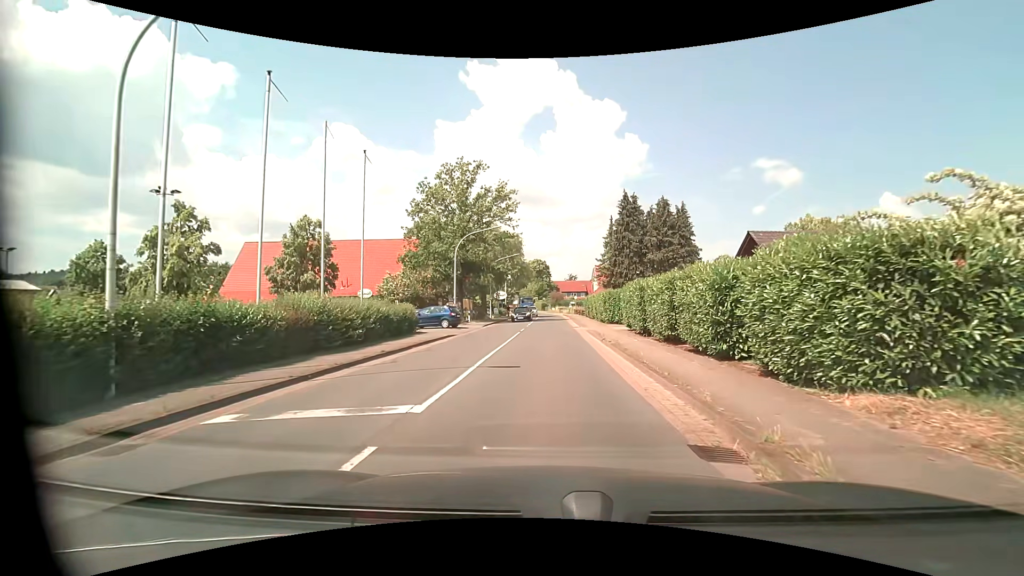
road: primary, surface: asphalt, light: Day
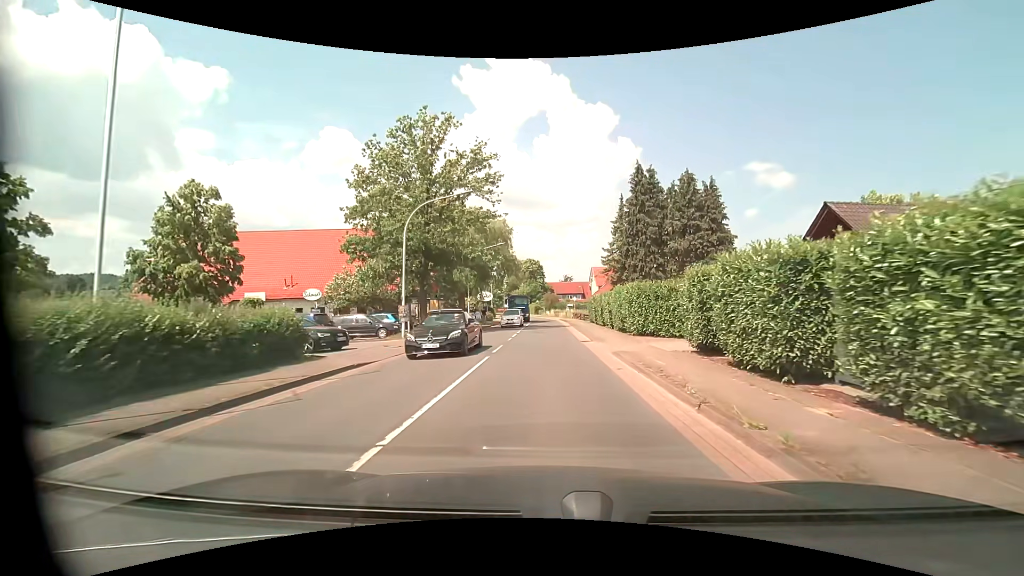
(-0.2, +12.7) m; -1°
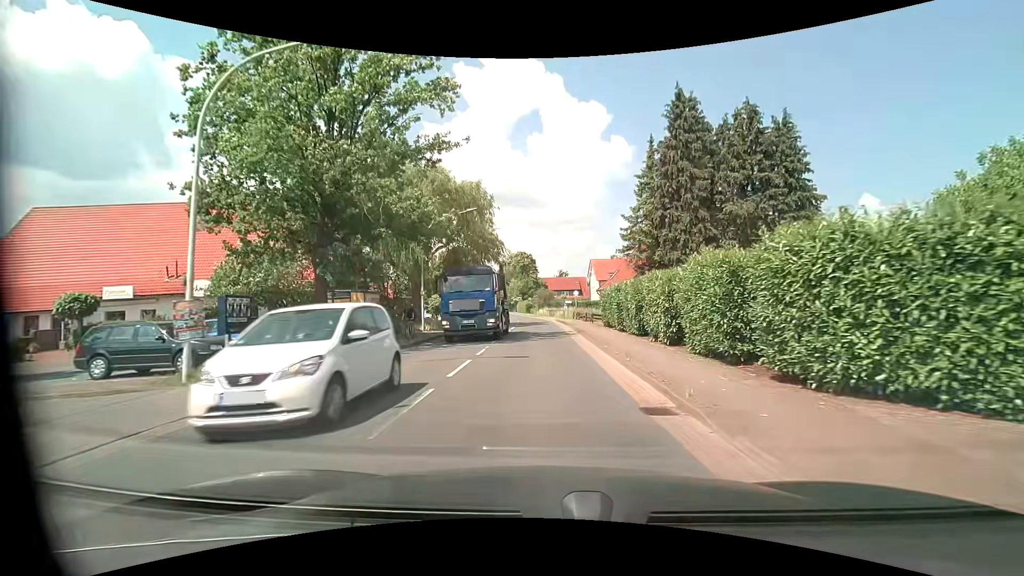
(+0.1, +15.3) m; +1°
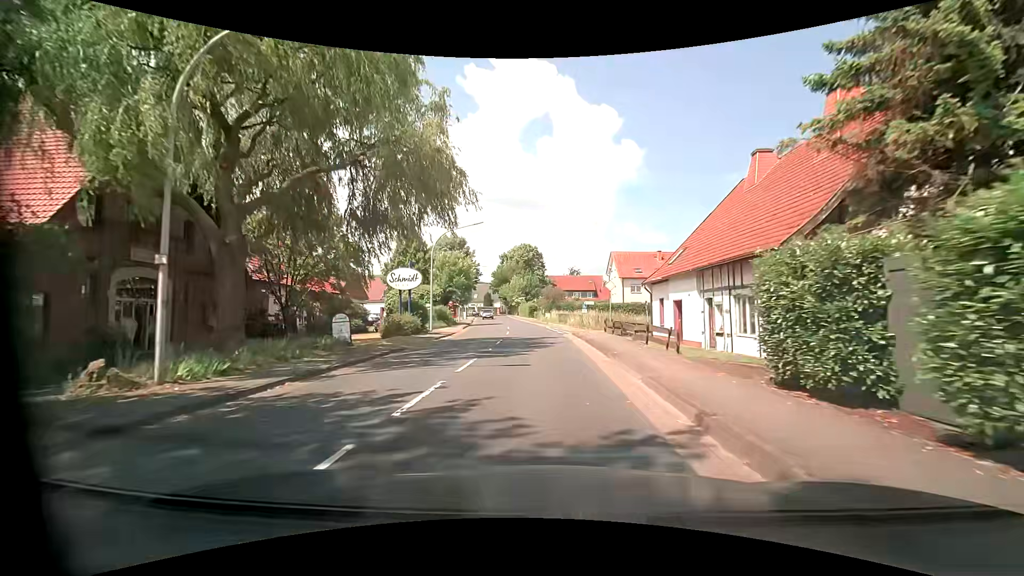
(-0.1, +21.7) m; -1°
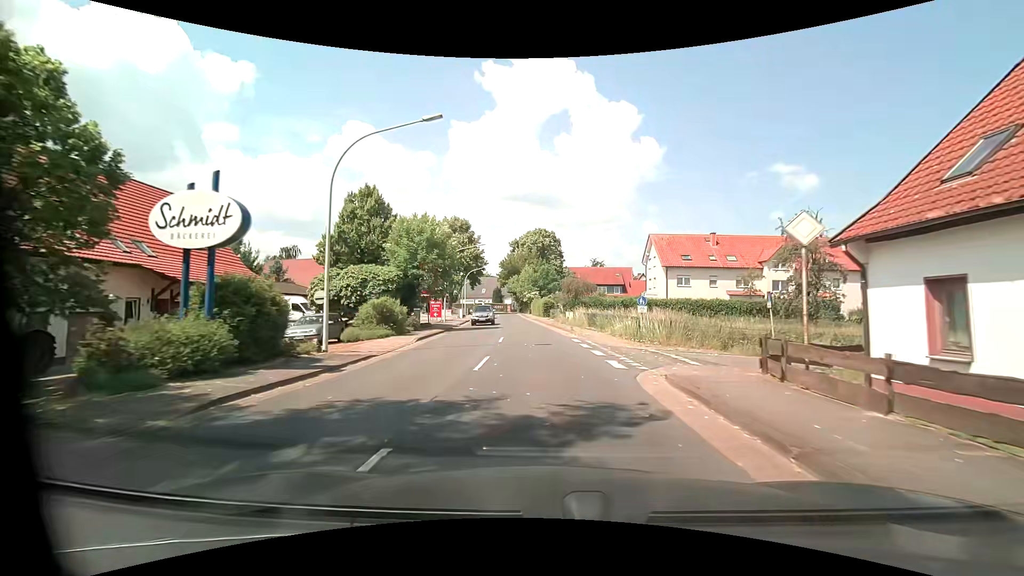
(-0.2, +18.7) m; -2°
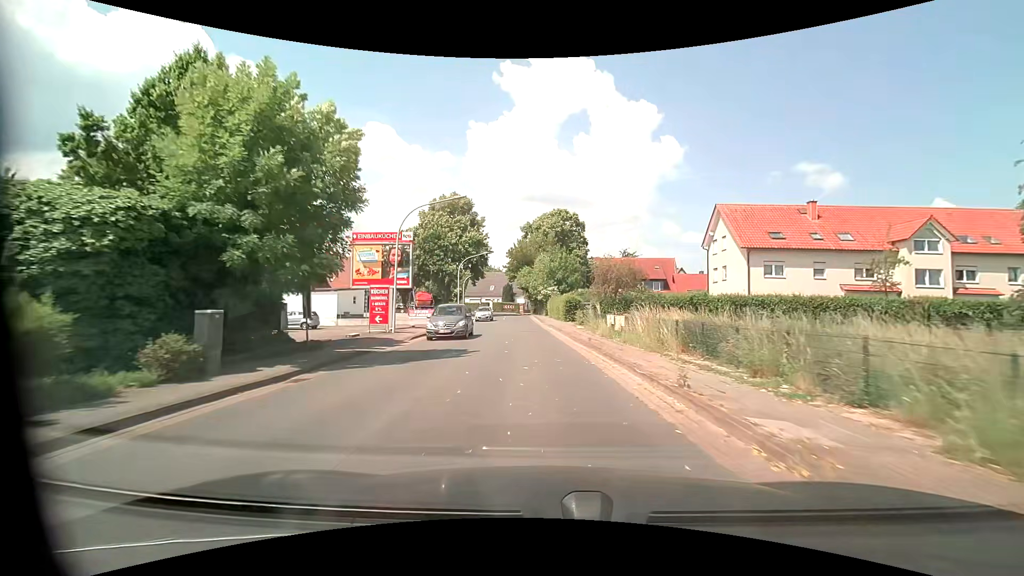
(-0.3, +19.8) m; -2°
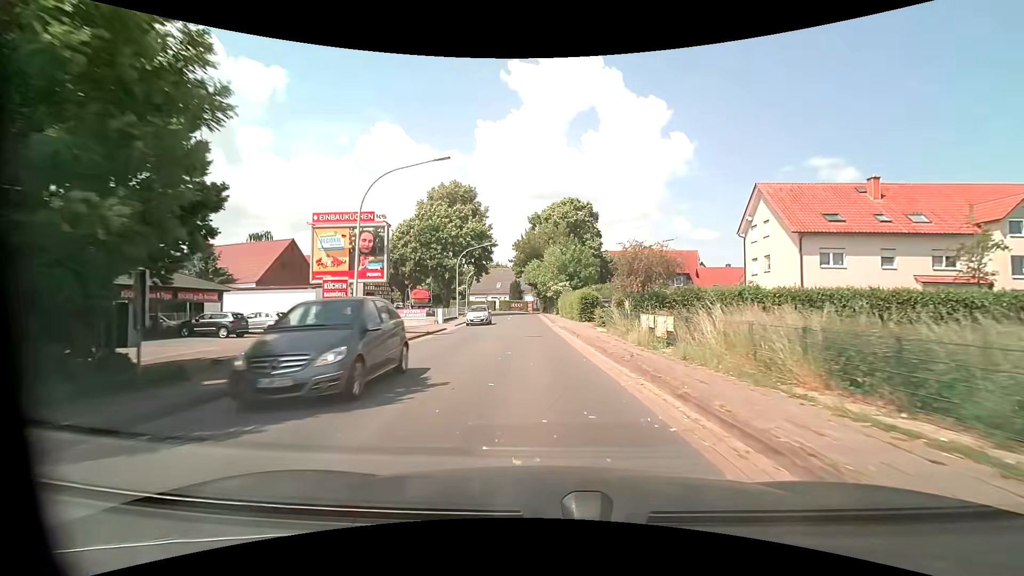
(0.0, +6.8) m; -1°
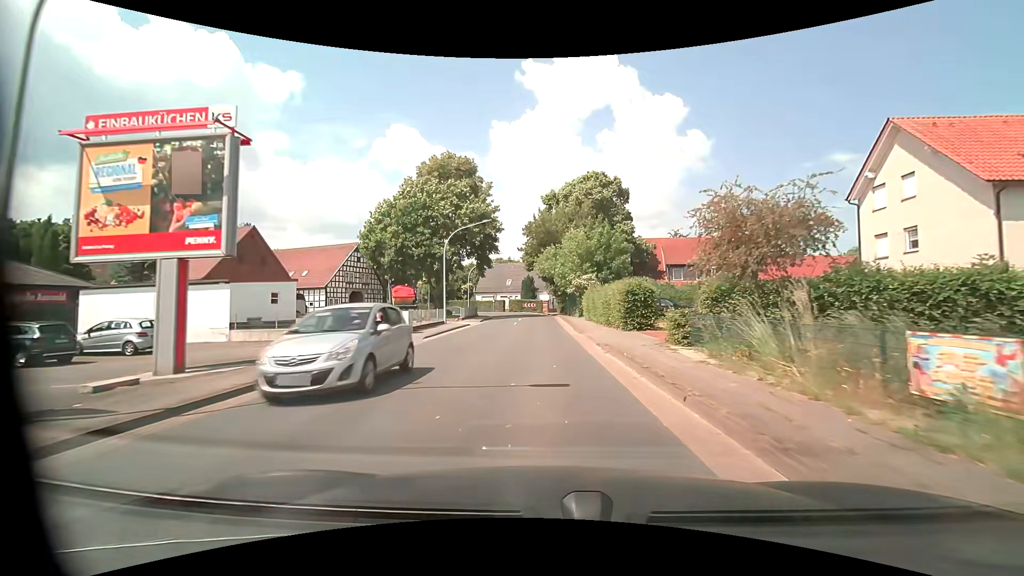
(-0.3, +13.6) m; -2°
